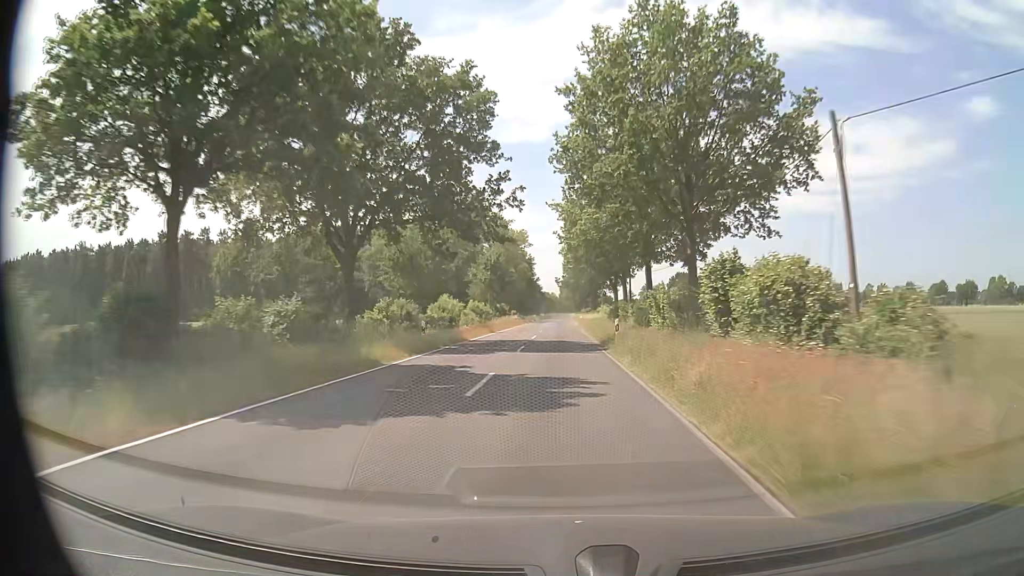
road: secondary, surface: asphalt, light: Day
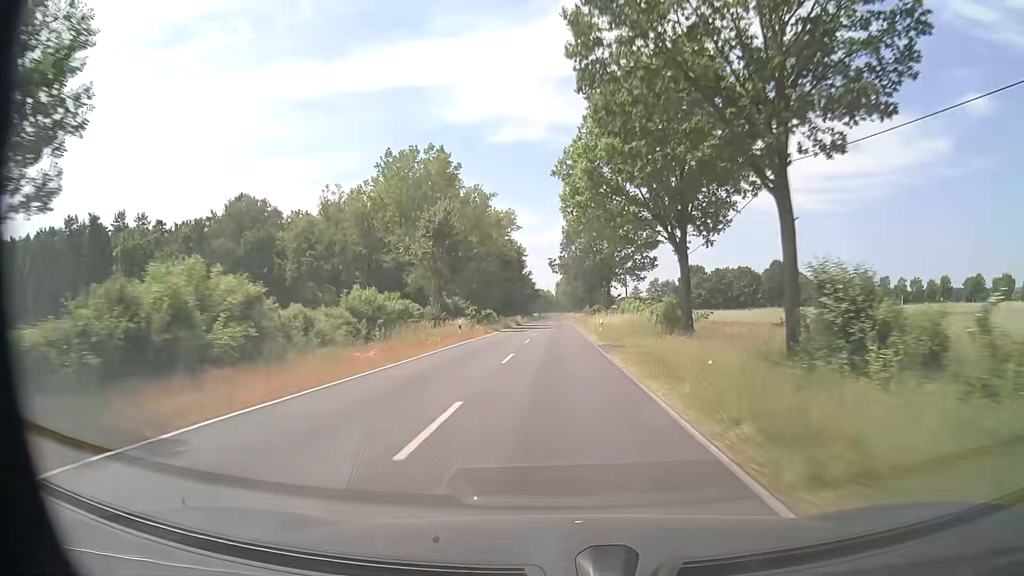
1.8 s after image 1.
(+0.1, +40.7) m; 0°
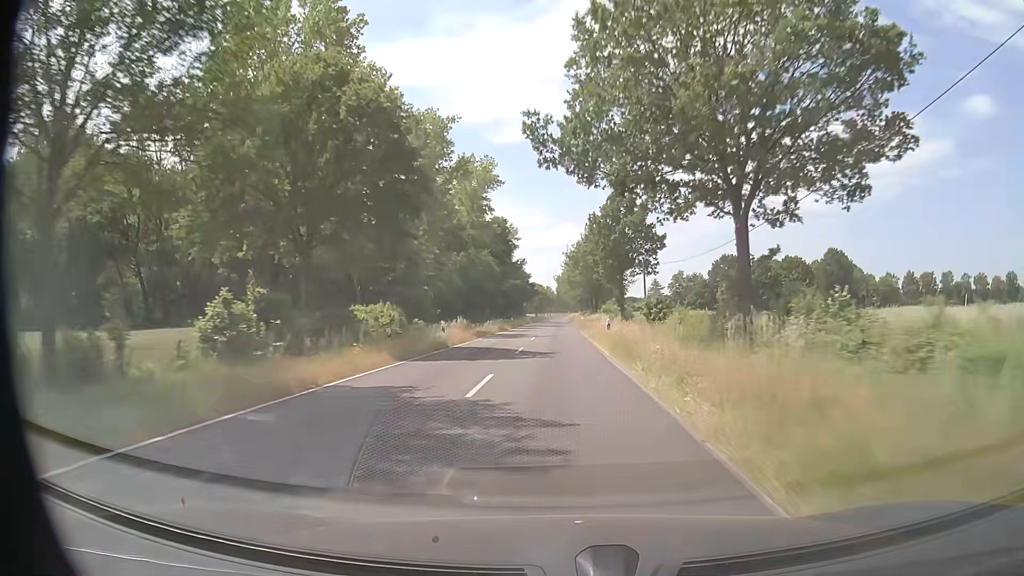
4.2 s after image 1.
(+0.1, +55.5) m; 0°
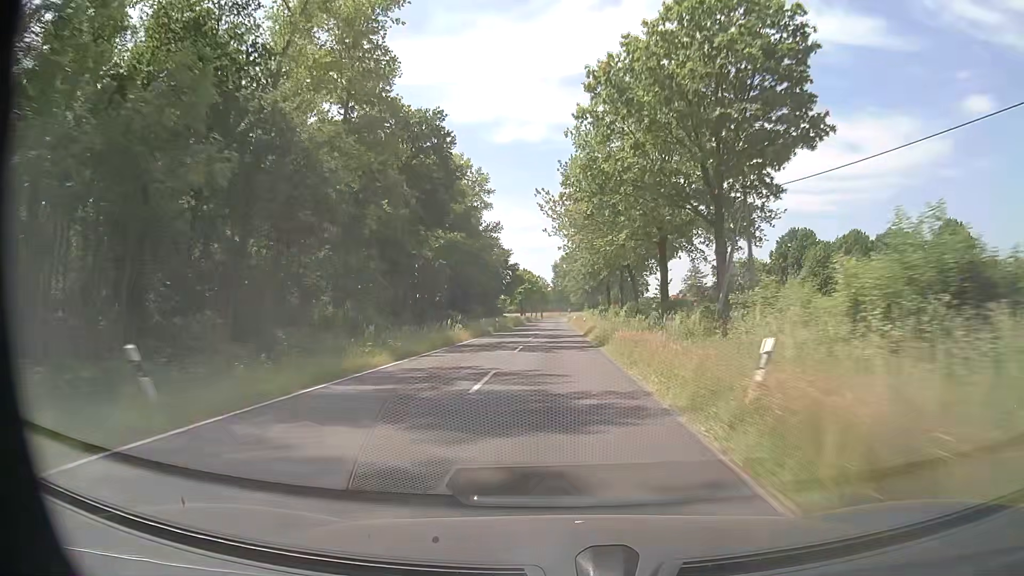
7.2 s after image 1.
(+0.3, +72.0) m; 0°
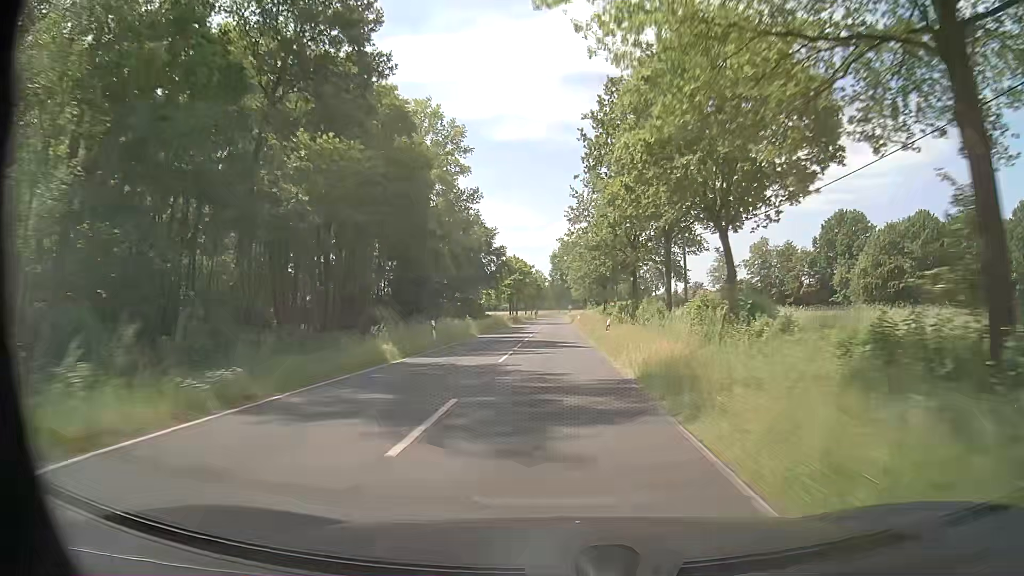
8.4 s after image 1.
(+0.1, +29.1) m; 0°
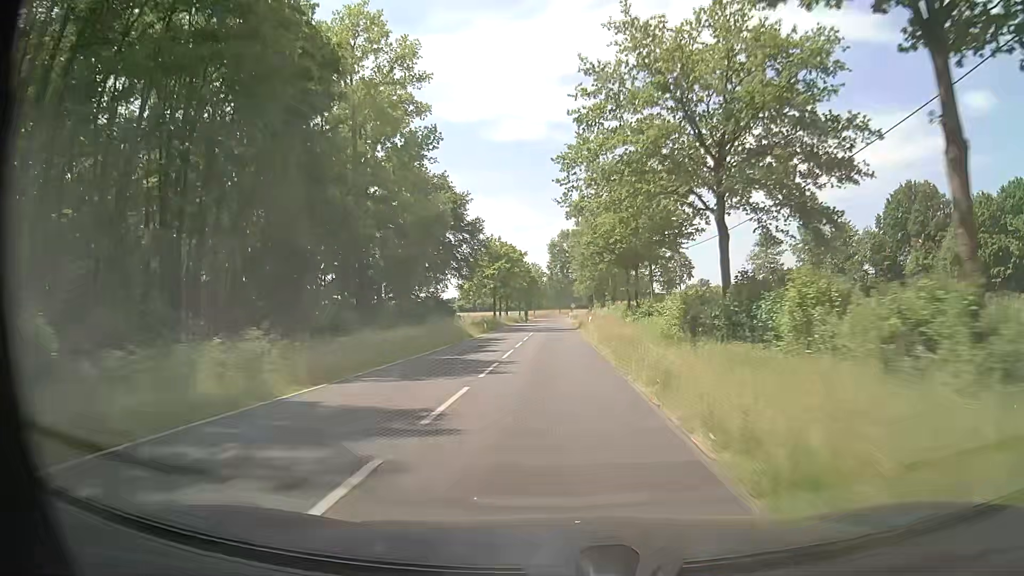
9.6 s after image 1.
(+0.1, +28.8) m; 0°
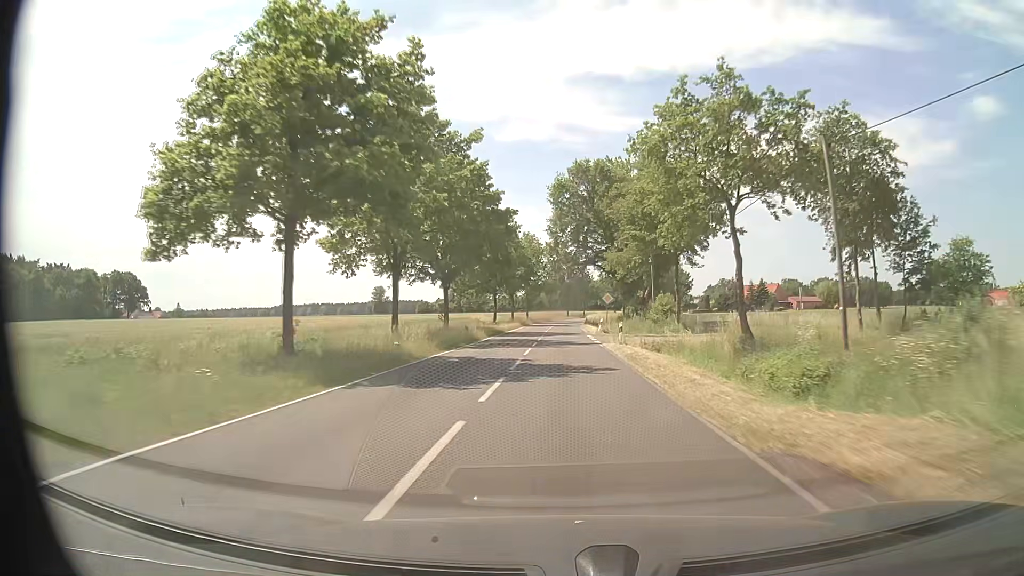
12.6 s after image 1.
(-0.8, +69.8) m; 0°
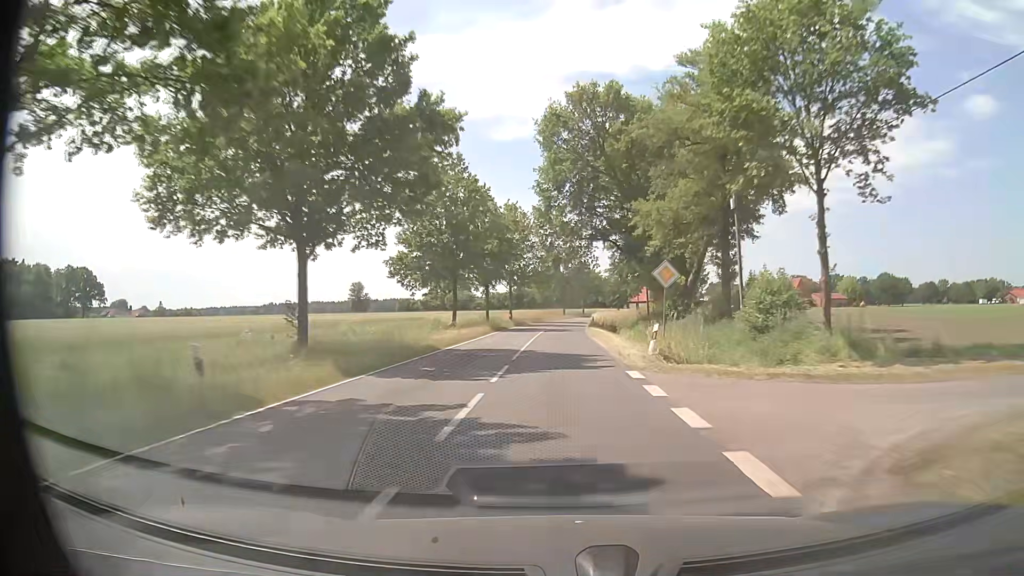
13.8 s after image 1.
(0.0, +27.2) m; 0°
(0, +10) (0, +20) (0, +30) (0, +40) (+1, +50) (+1, +60) (+2, +70) (+3, +80) (+4, +90) (+5, +100) m
